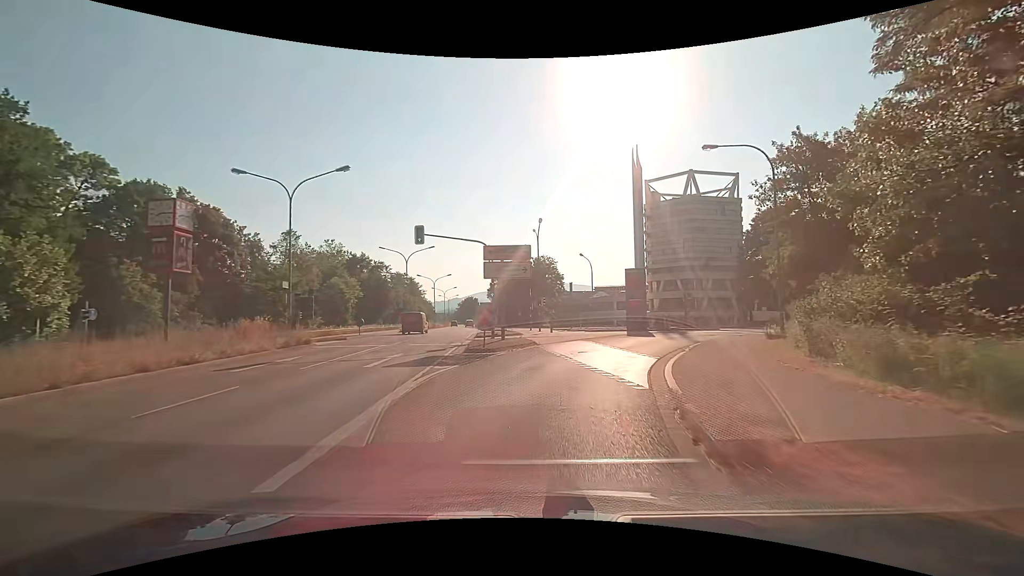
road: primary_link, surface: asphalt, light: Day
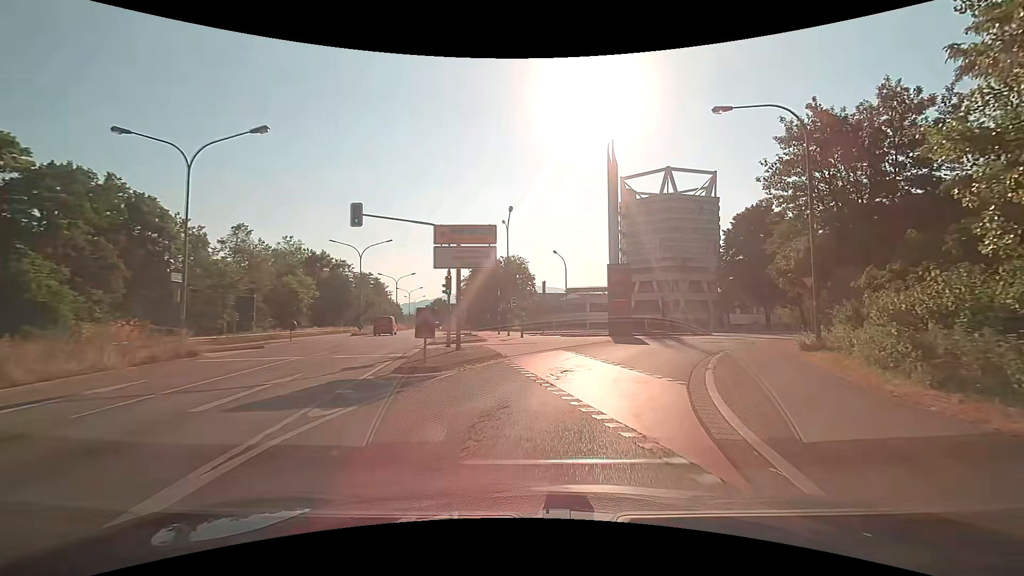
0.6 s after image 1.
(+0.2, +5.5) m; +4°
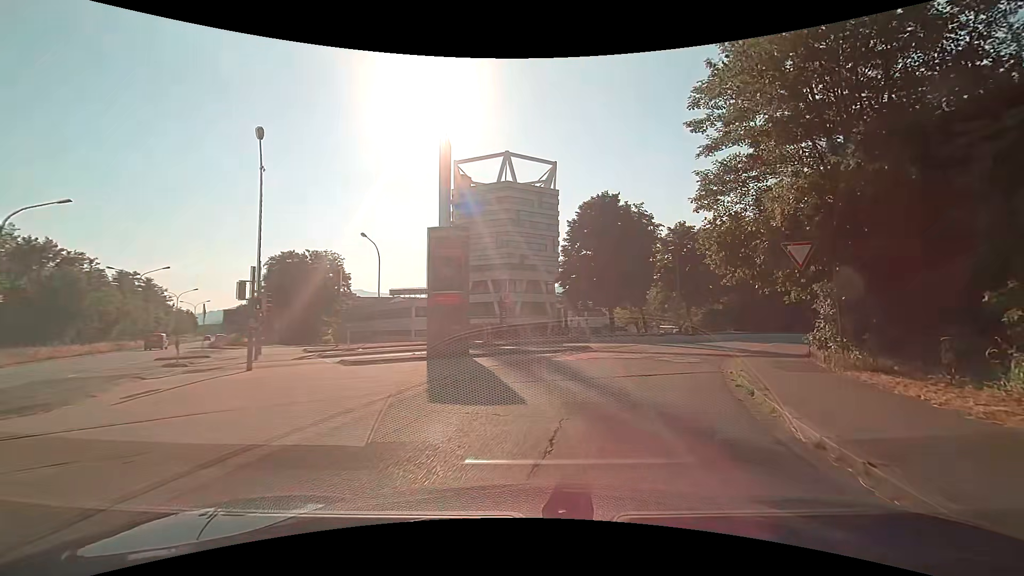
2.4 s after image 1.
(+2.2, +15.0) m; +19°
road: tertiary_link
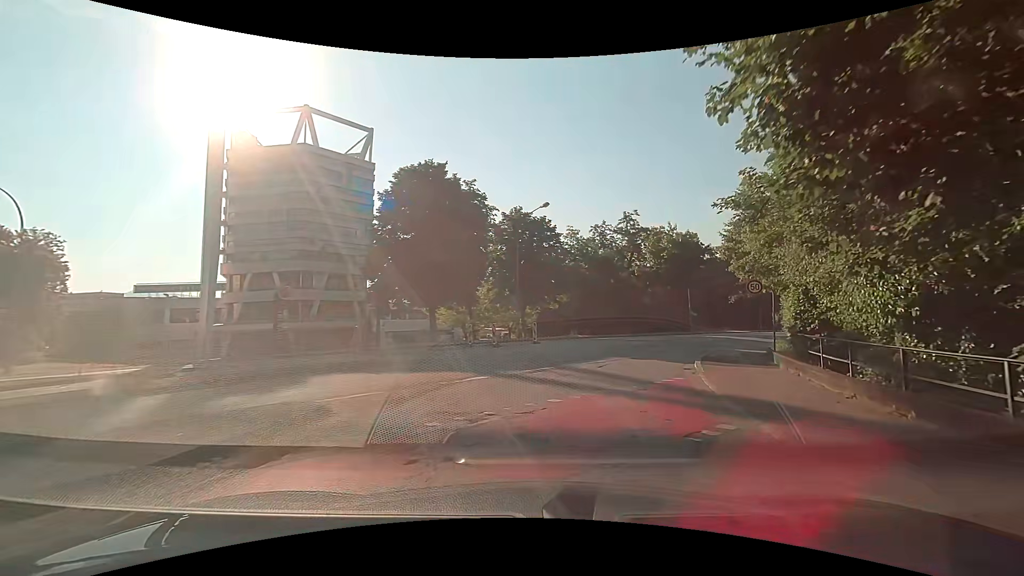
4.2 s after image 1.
(+2.5, +14.2) m; +19°
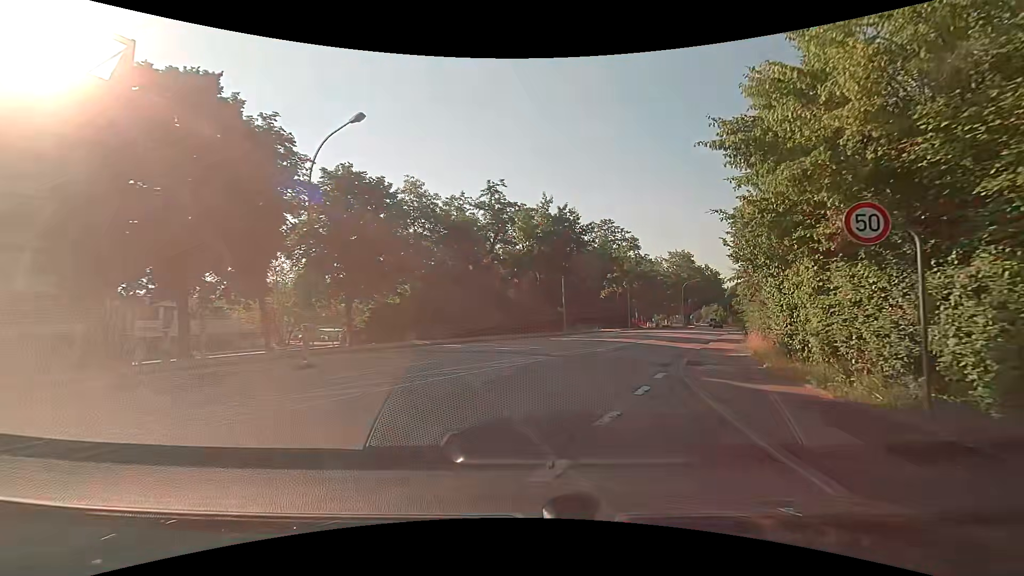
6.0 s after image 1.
(+2.2, +14.9) m; +16°
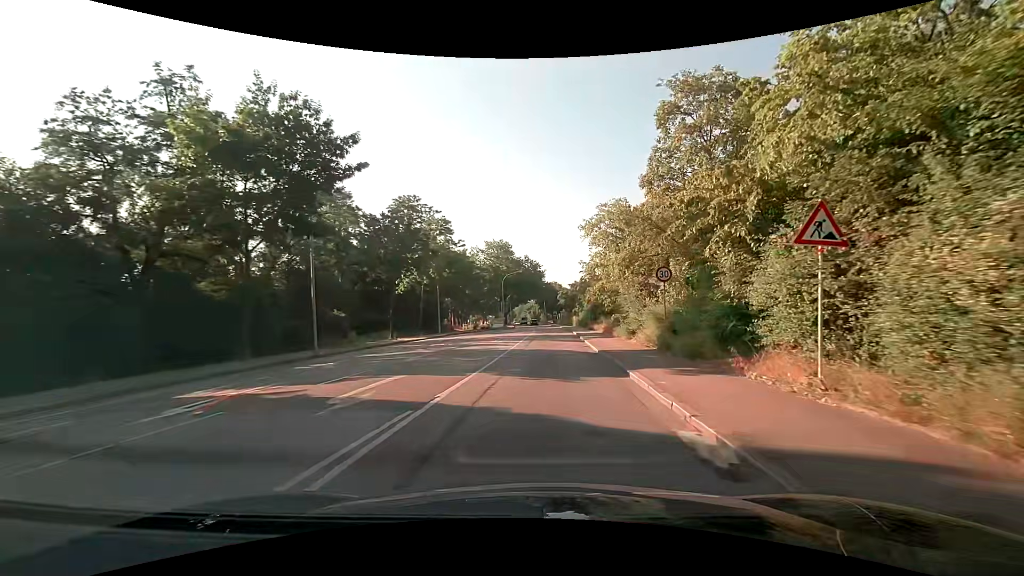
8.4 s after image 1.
(+4.1, +21.0) m; +21°
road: tertiary
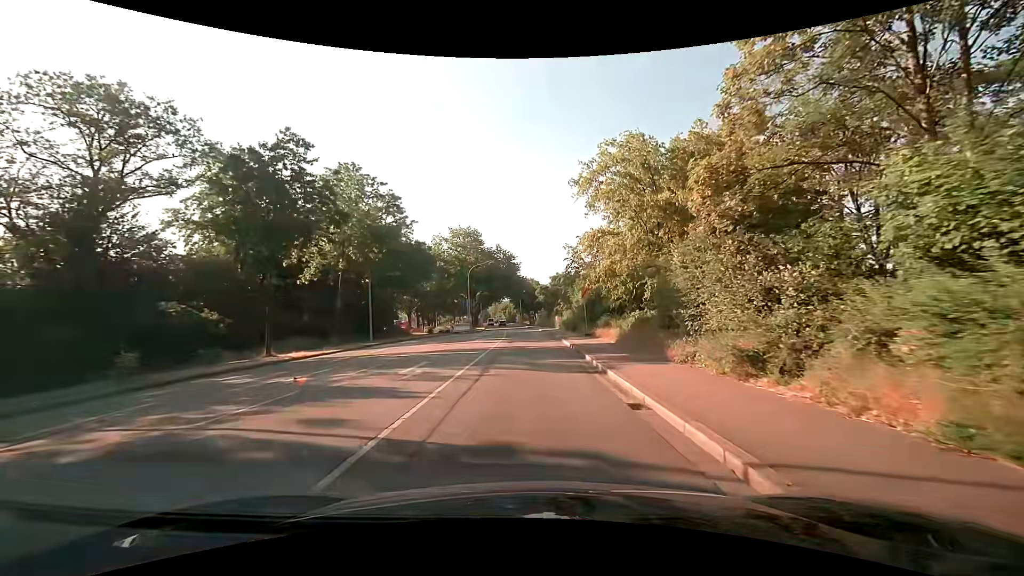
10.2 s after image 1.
(+0.5, +15.5) m; +2°
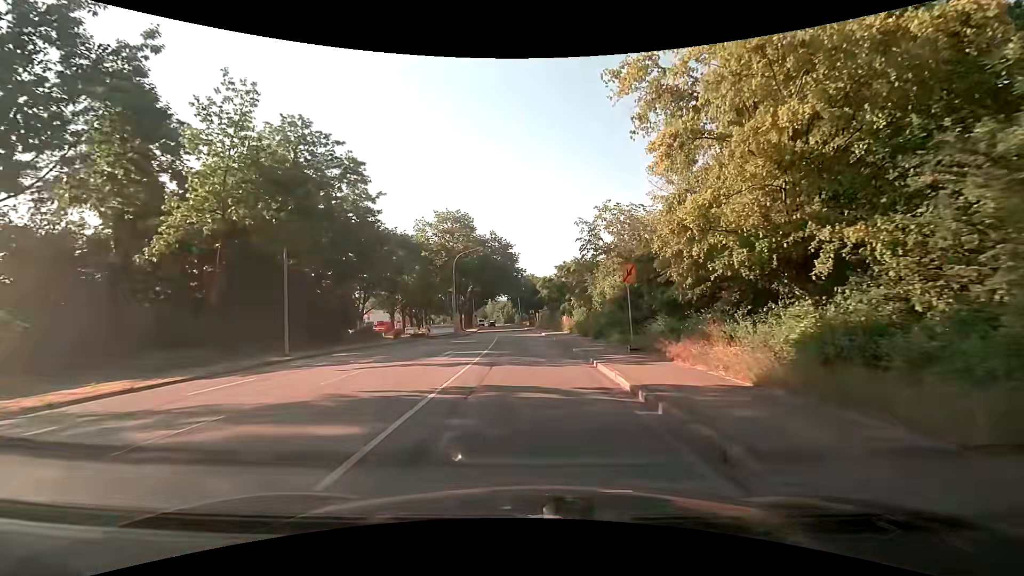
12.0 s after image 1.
(+0.2, +13.6) m; 0°
